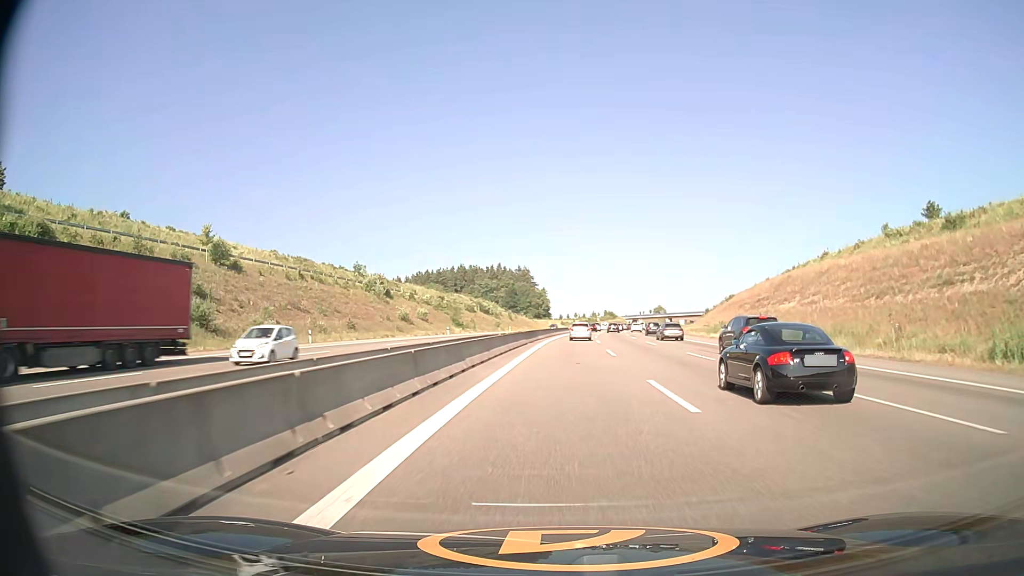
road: motorway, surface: asphalt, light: Day
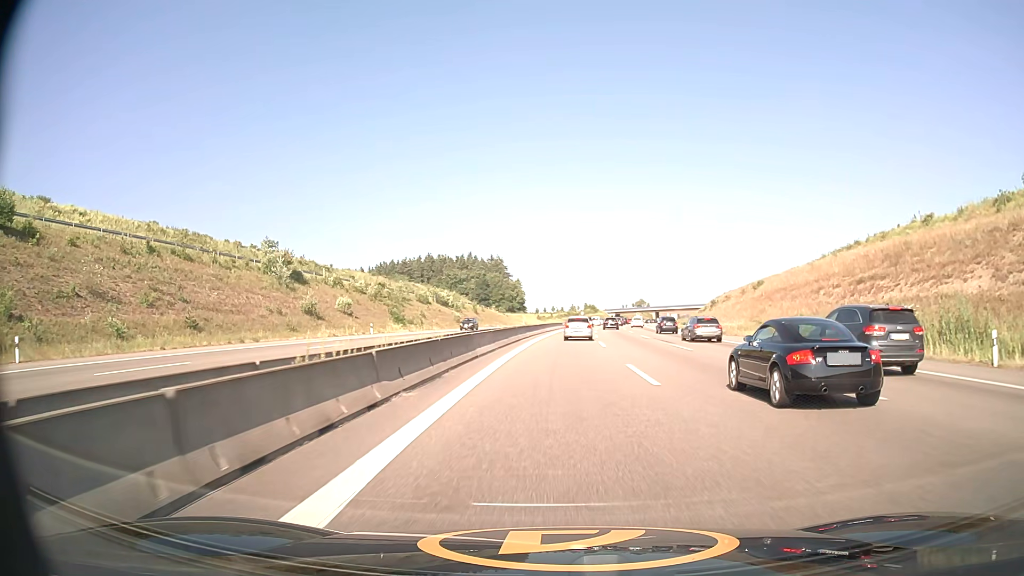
(+0.6, +32.2) m; +2°
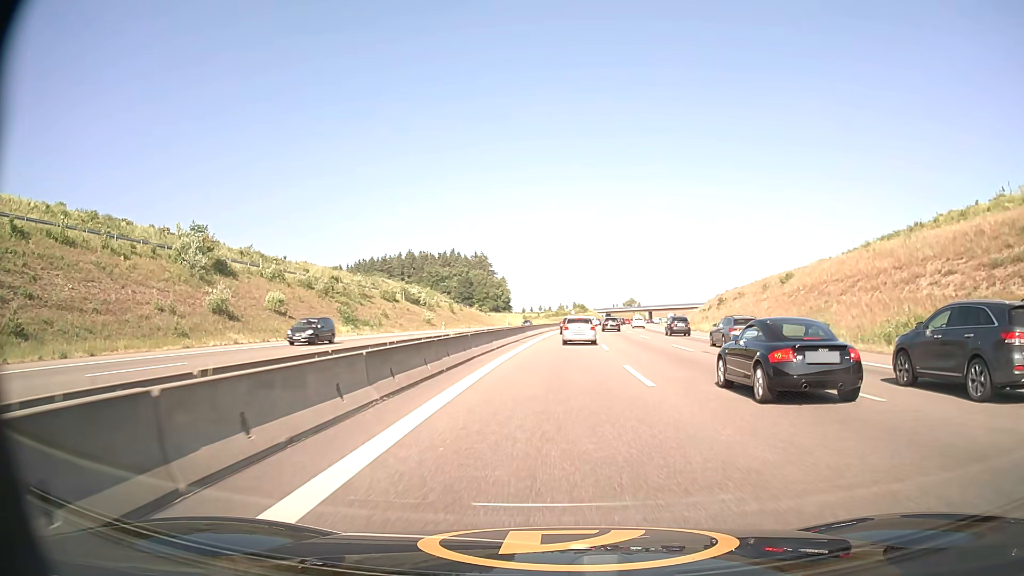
(+0.1, +17.7) m; +1°
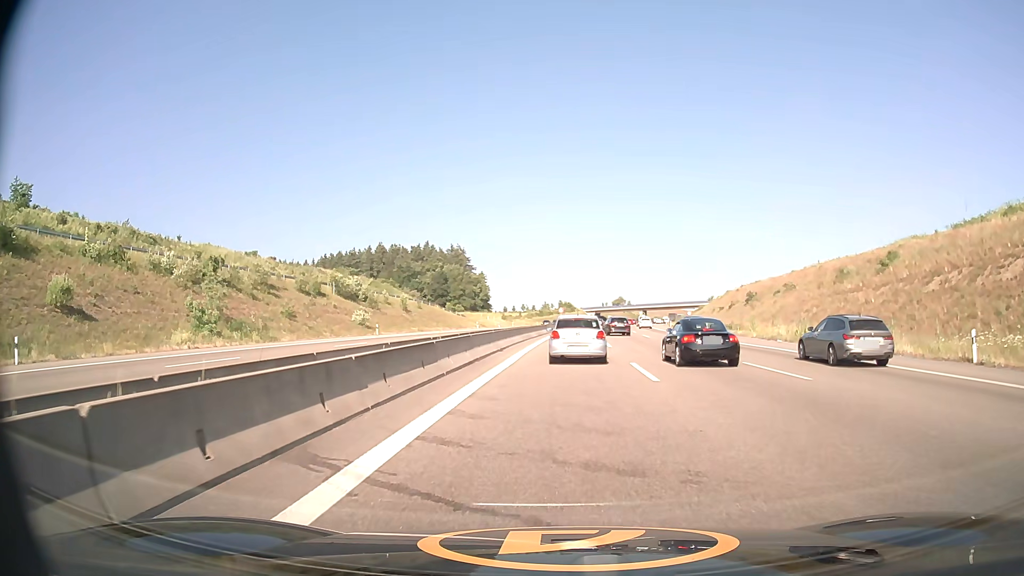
(+0.3, +30.2) m; +1°
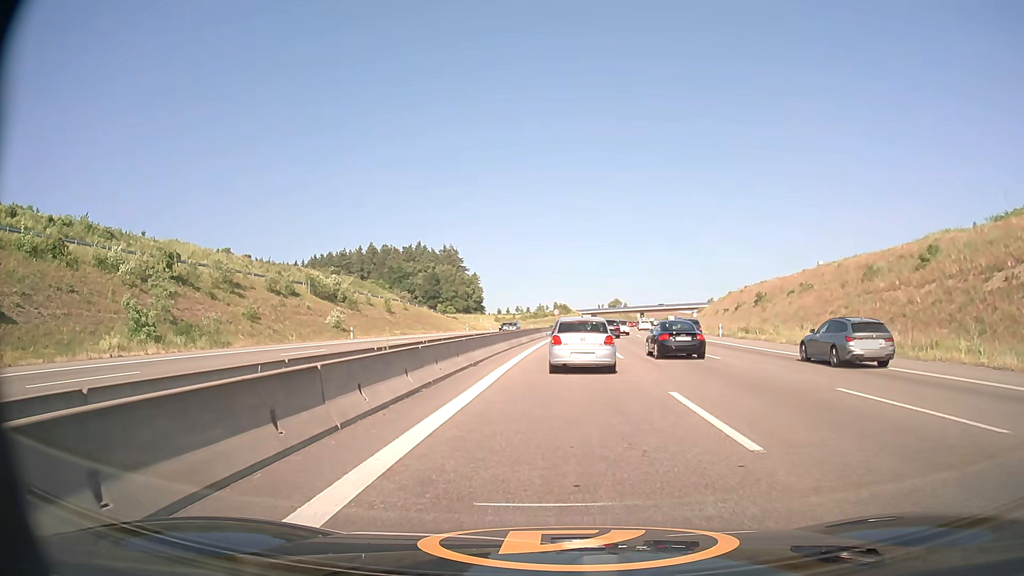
(0.0, +7.4) m; 0°
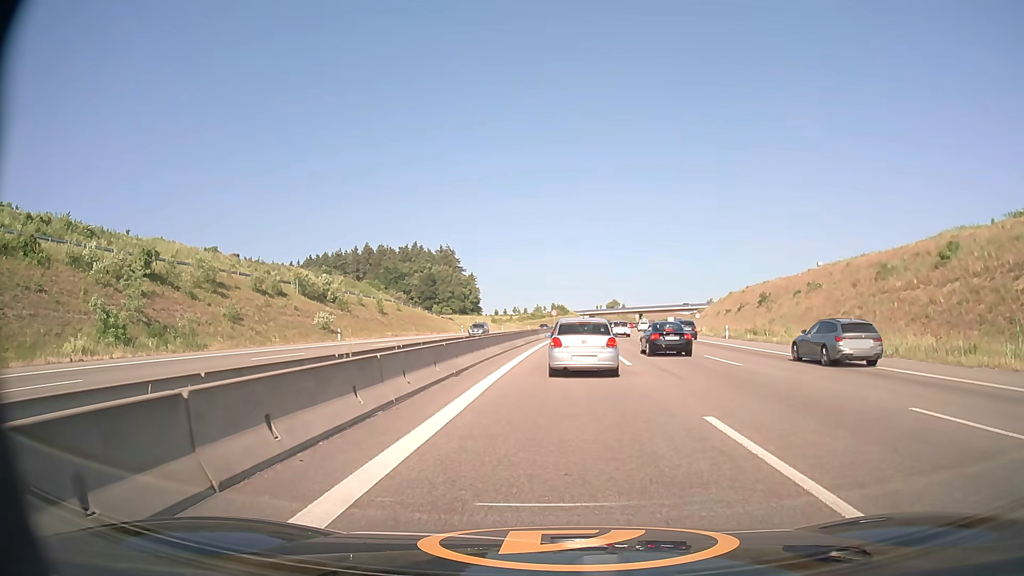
(0.0, +3.1) m; 0°
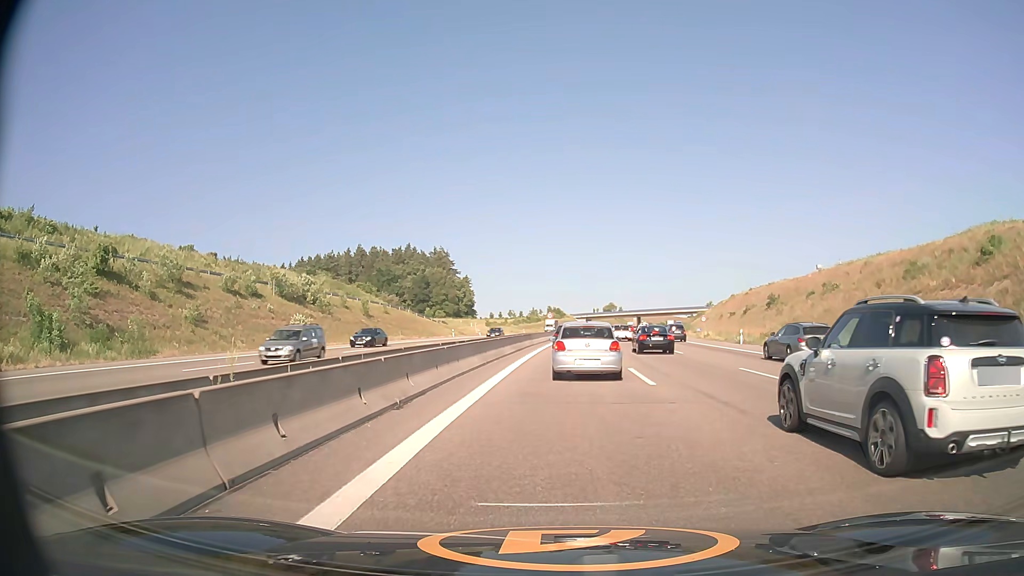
(0.0, +5.8) m; +1°
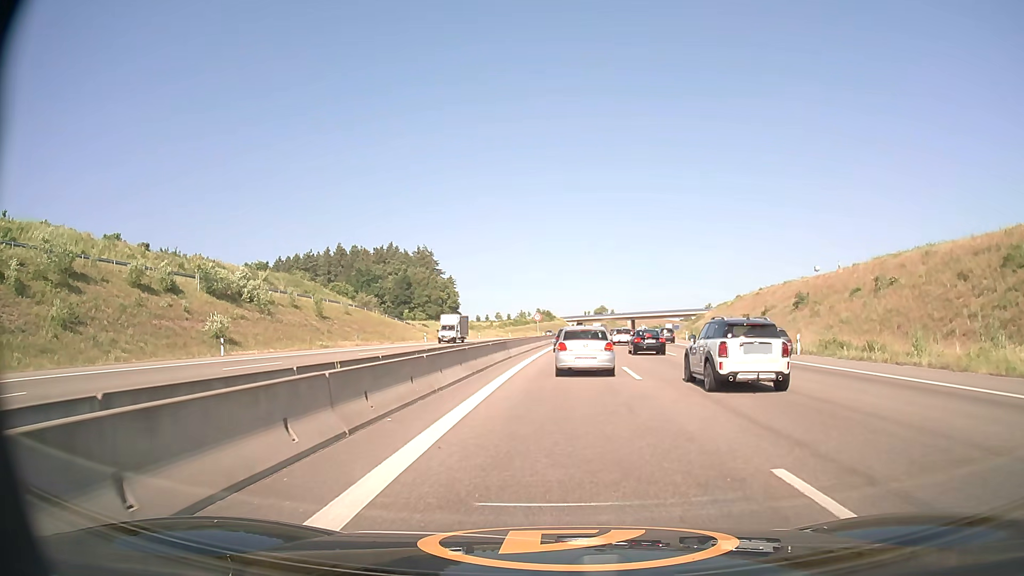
(0.0, +15.1) m; +1°
(0, +10) (0, +20) (+1, +30) (+1, +40) (+1, +50) (+2, +60) (+3, +70) (+3, +80) (+4, +90) (+5, +100) m
